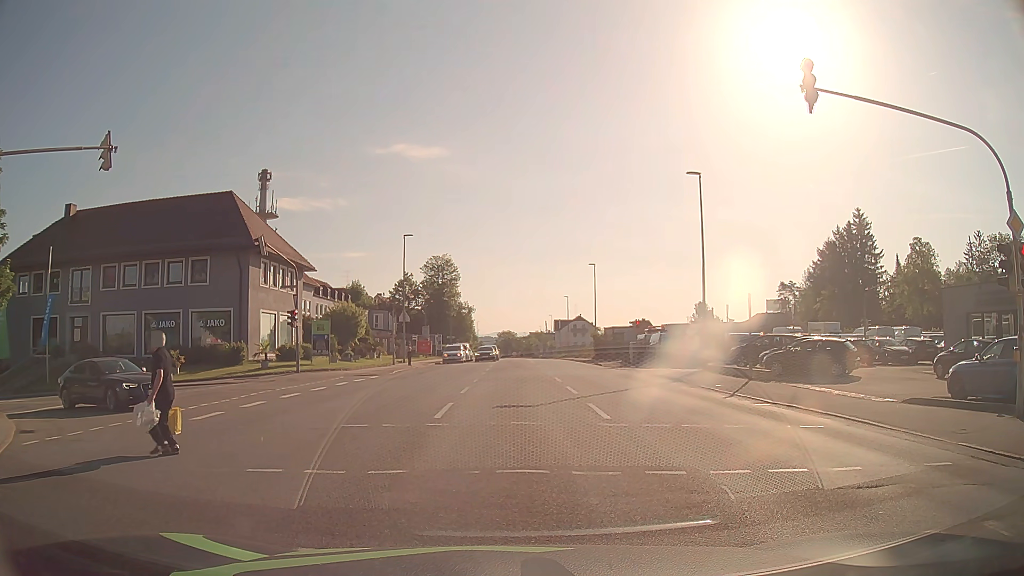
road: tertiary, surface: asphalt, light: Day
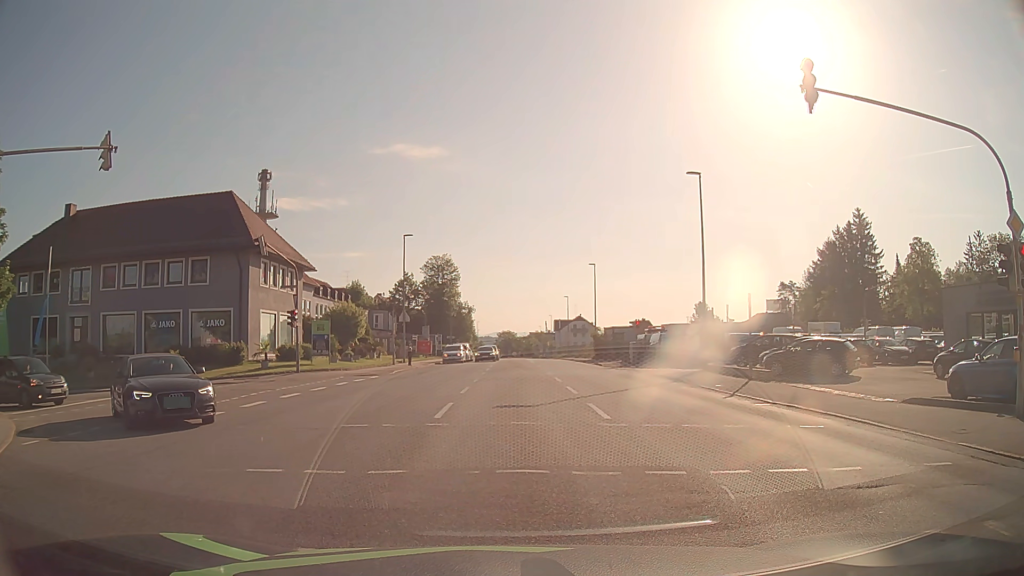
(0.0, 0.0) m; 0°
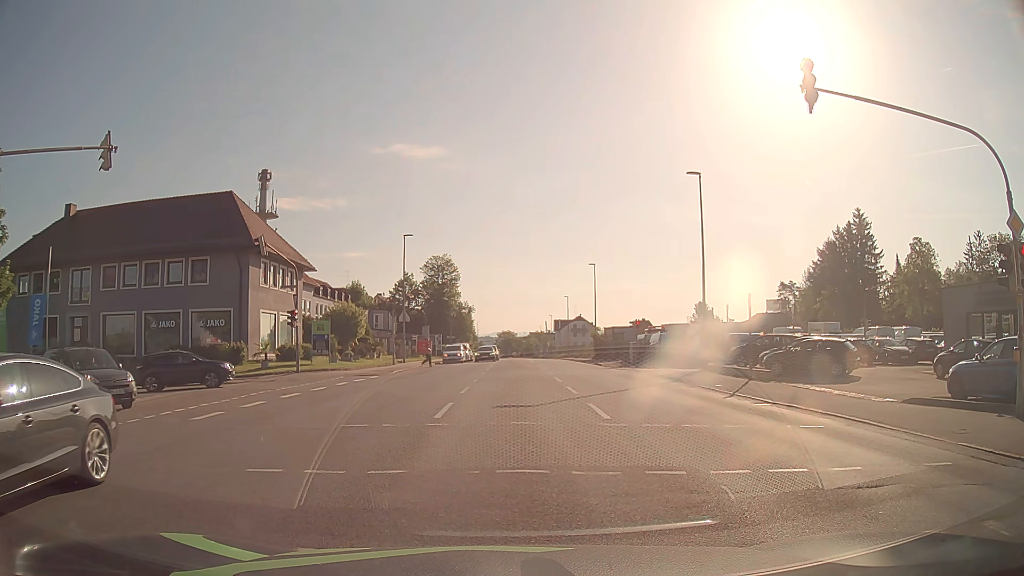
(0.0, 0.0) m; 0°
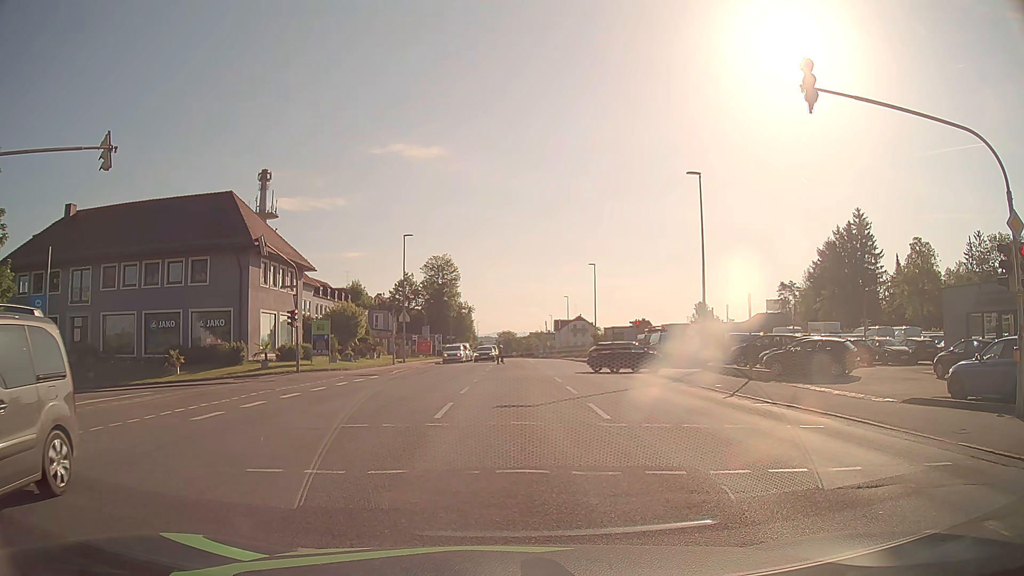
(0.0, 0.0) m; 0°
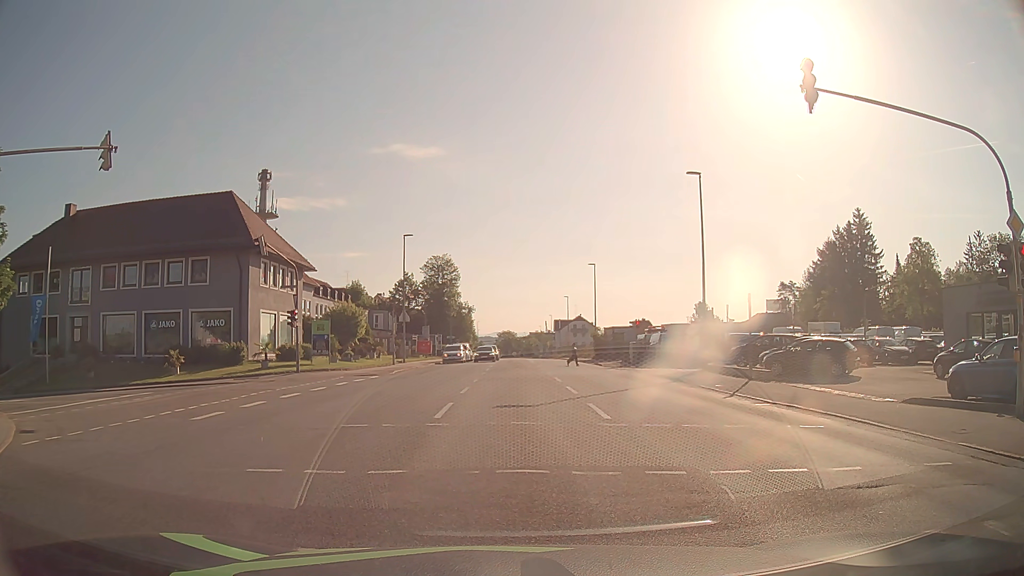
(0.0, 0.0) m; 0°
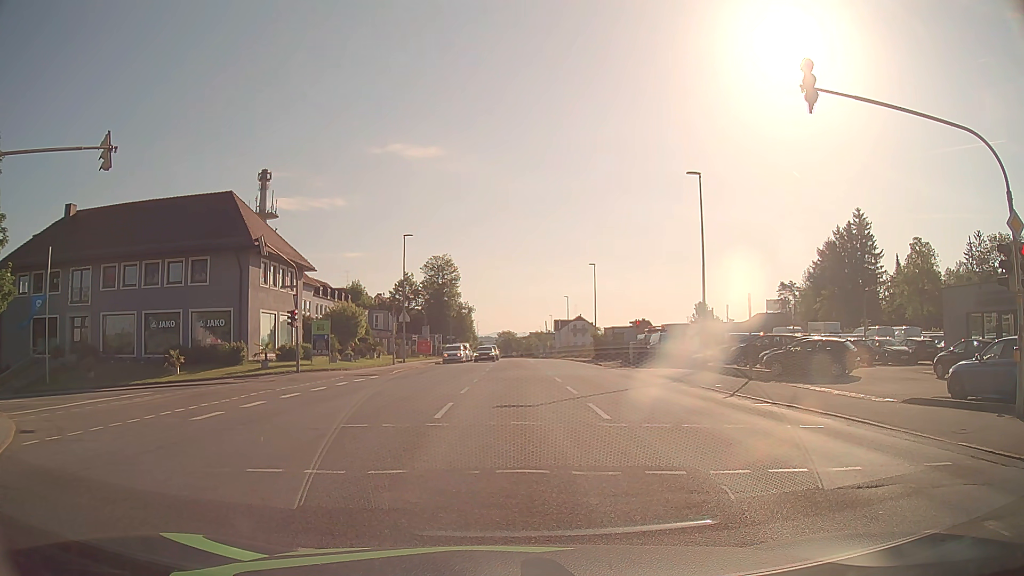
(0.0, 0.0) m; 0°
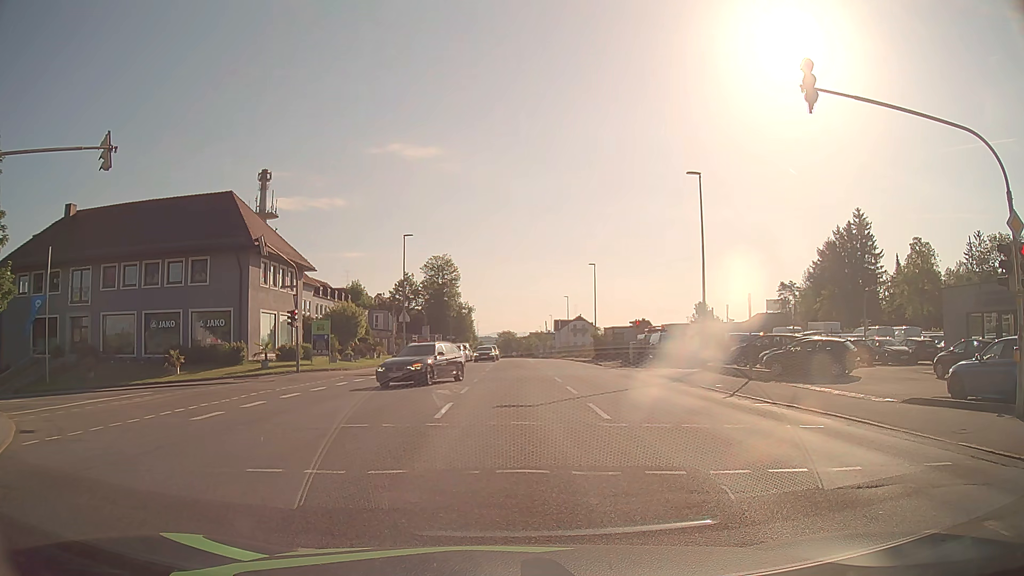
(0.0, 0.0) m; 0°
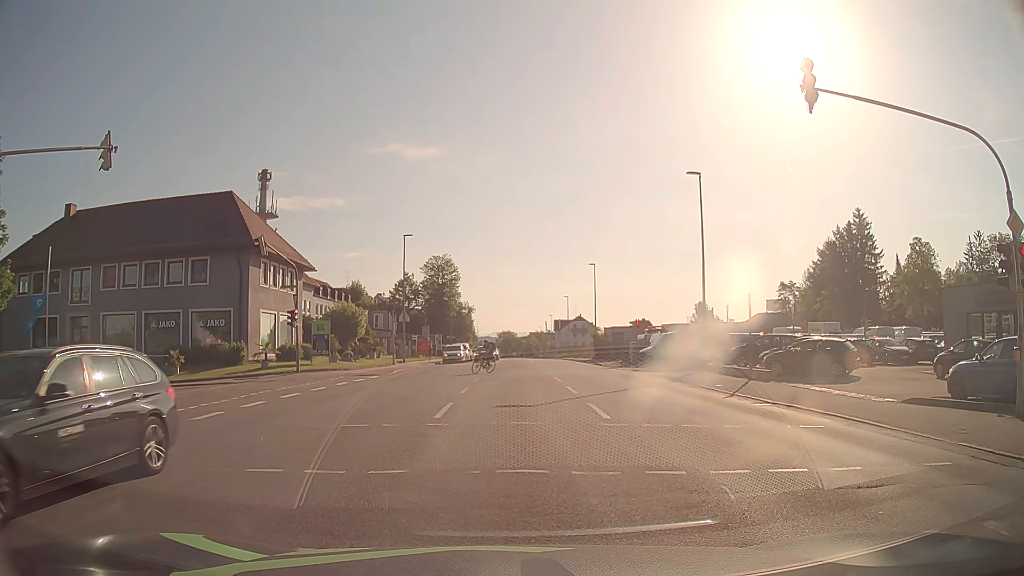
(0.0, 0.0) m; 0°
